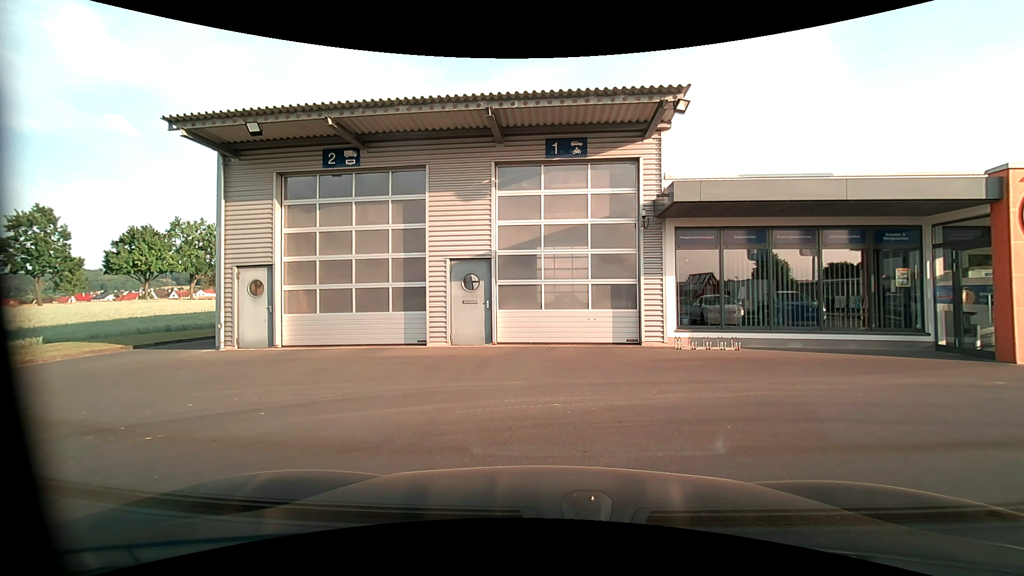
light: Day
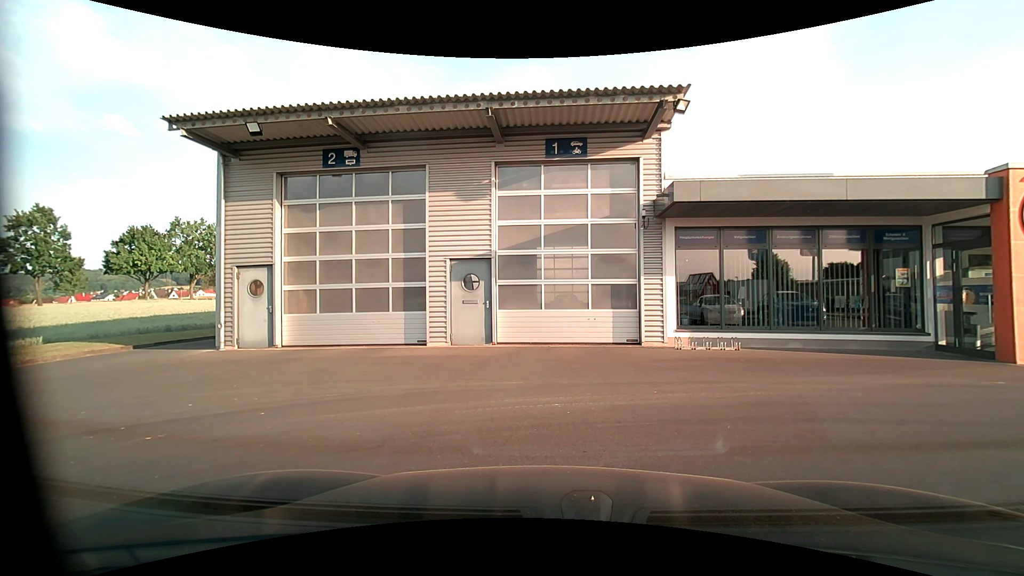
(0.0, 0.0) m; 0°
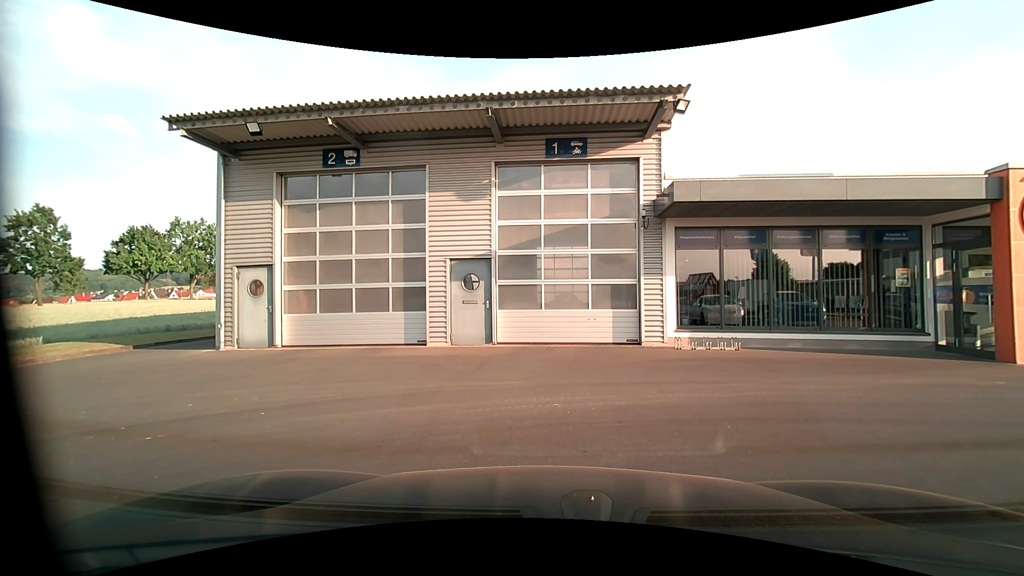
(0.0, 0.0) m; 0°
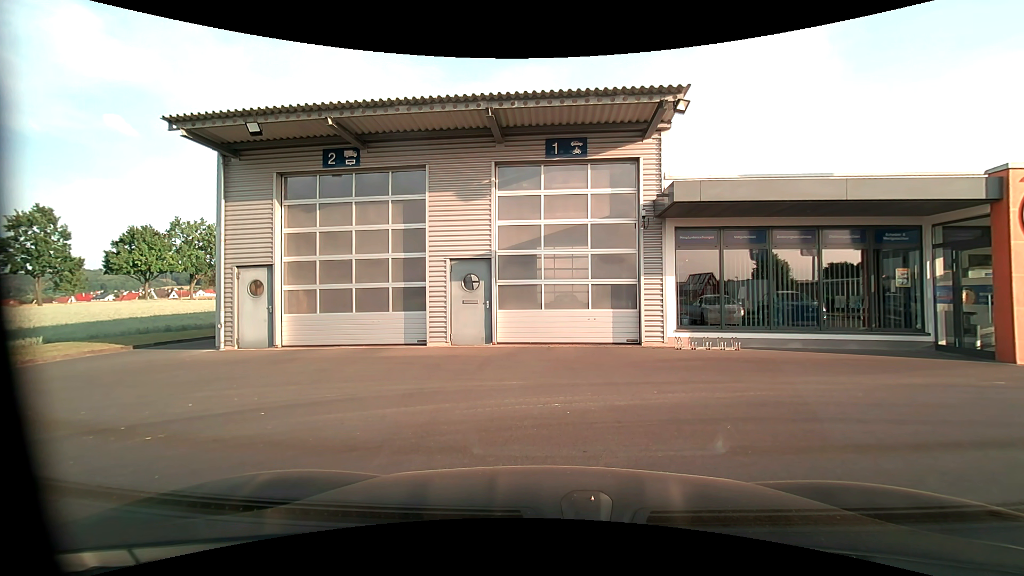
(0.0, 0.0) m; 0°
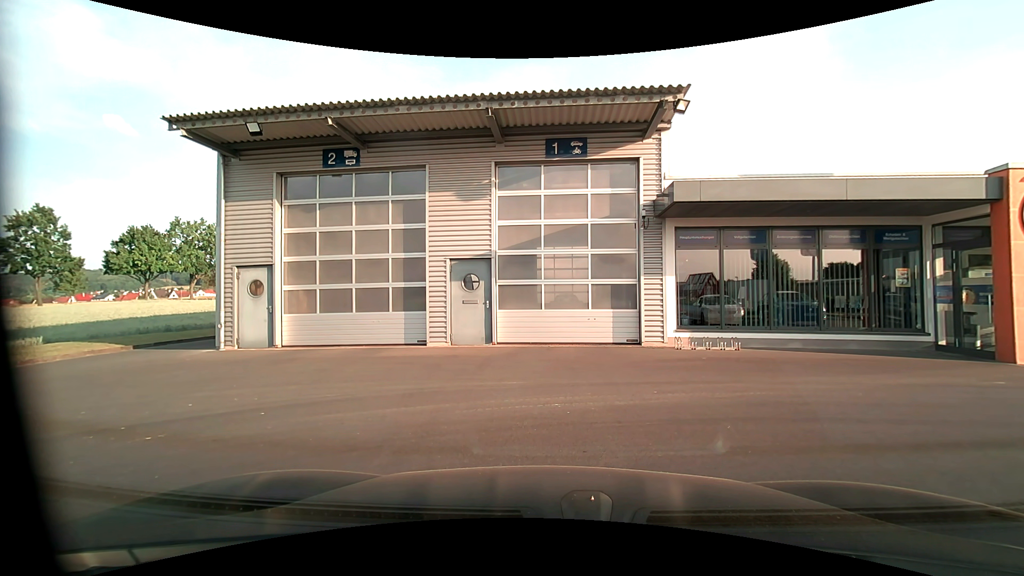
(0.0, 0.0) m; 0°
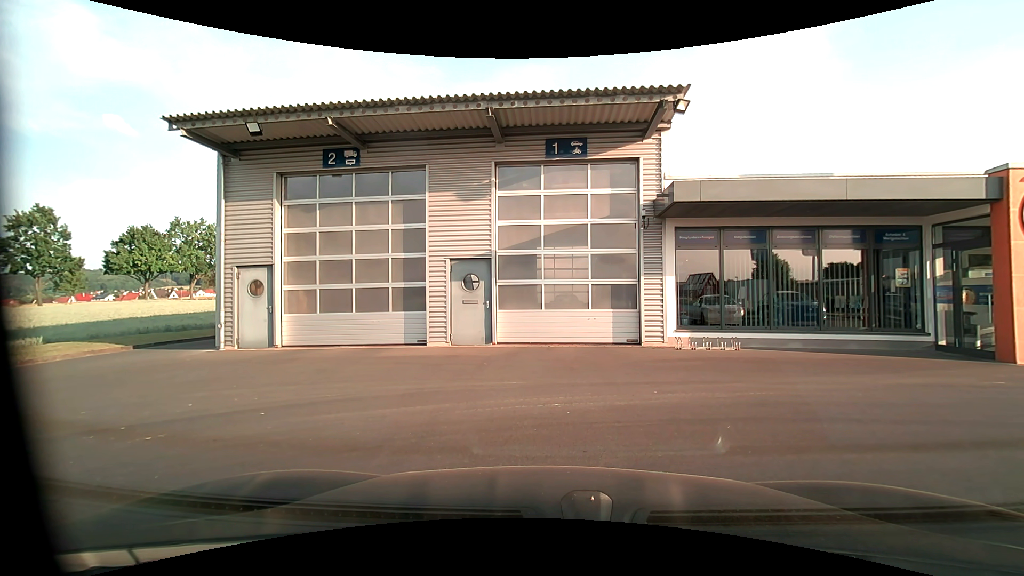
(0.0, 0.0) m; 0°
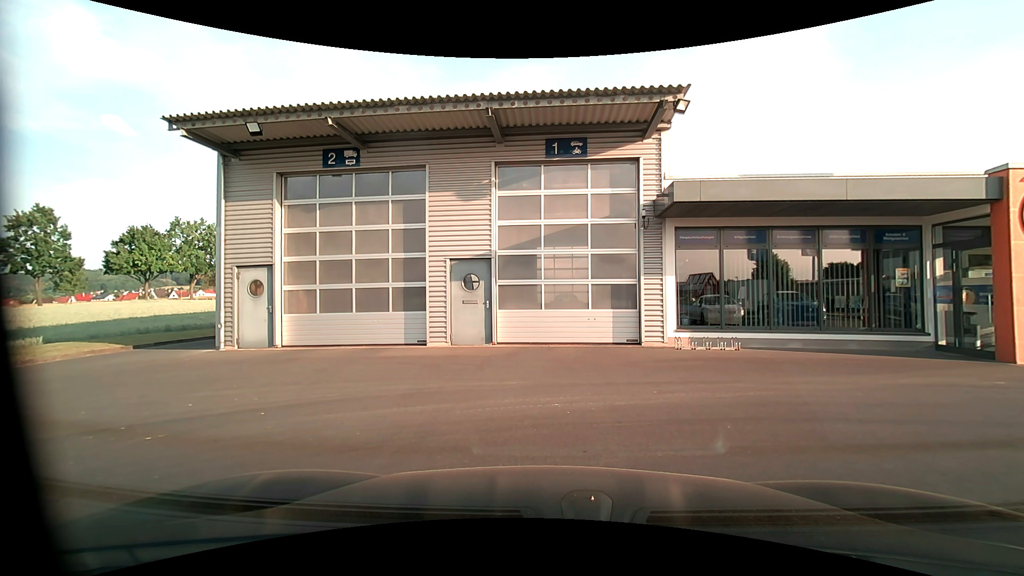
(0.0, 0.0) m; 0°
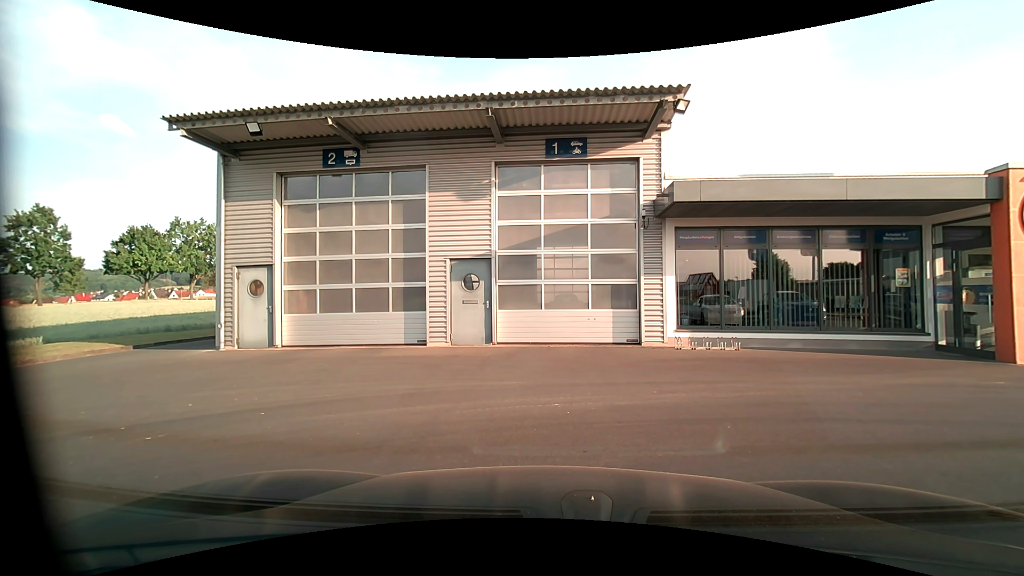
(0.0, 0.0) m; 0°
